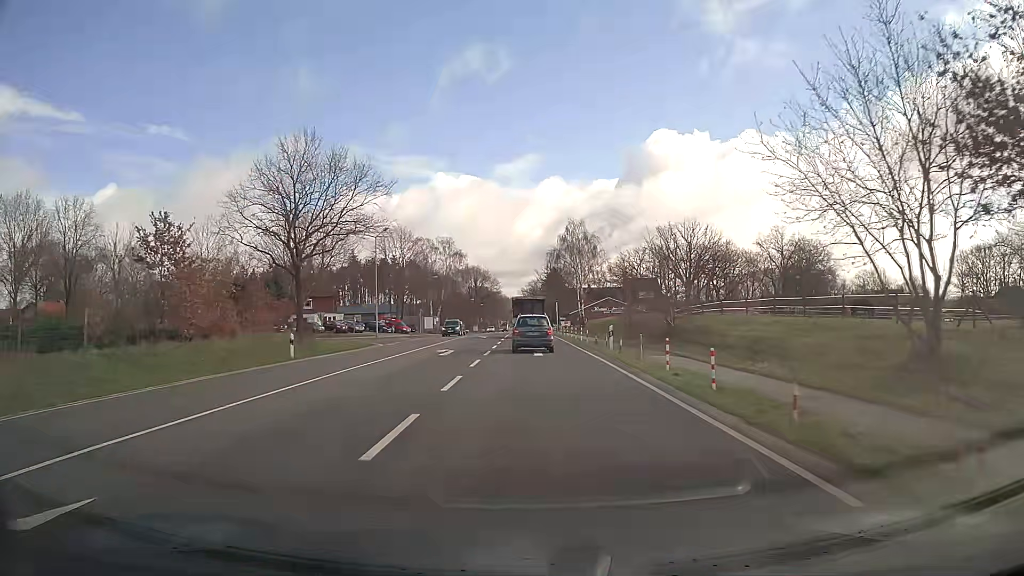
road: primary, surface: asphalt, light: Day
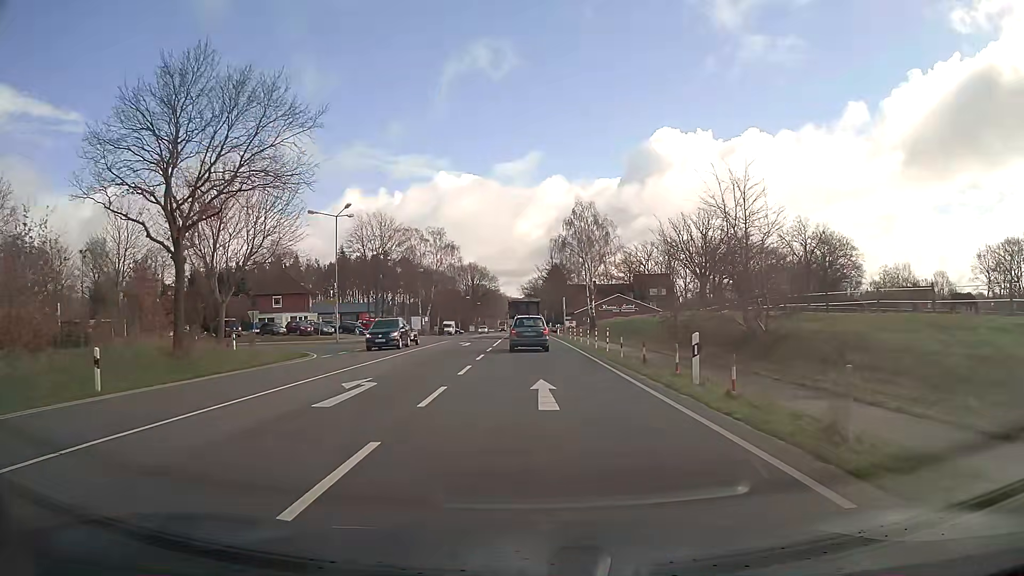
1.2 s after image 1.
(0.0, +14.3) m; 0°
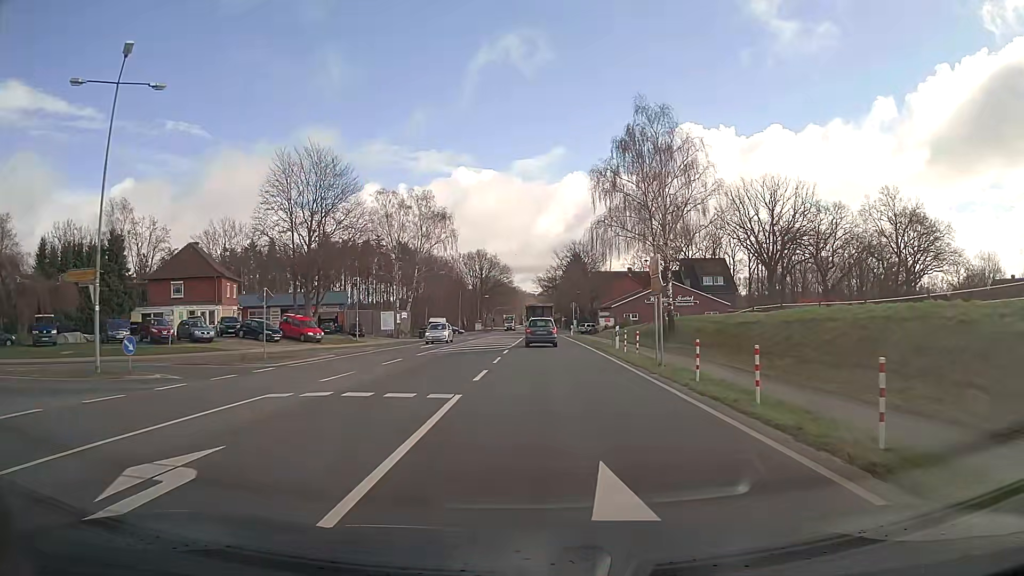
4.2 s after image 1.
(-0.7, +33.8) m; -2°
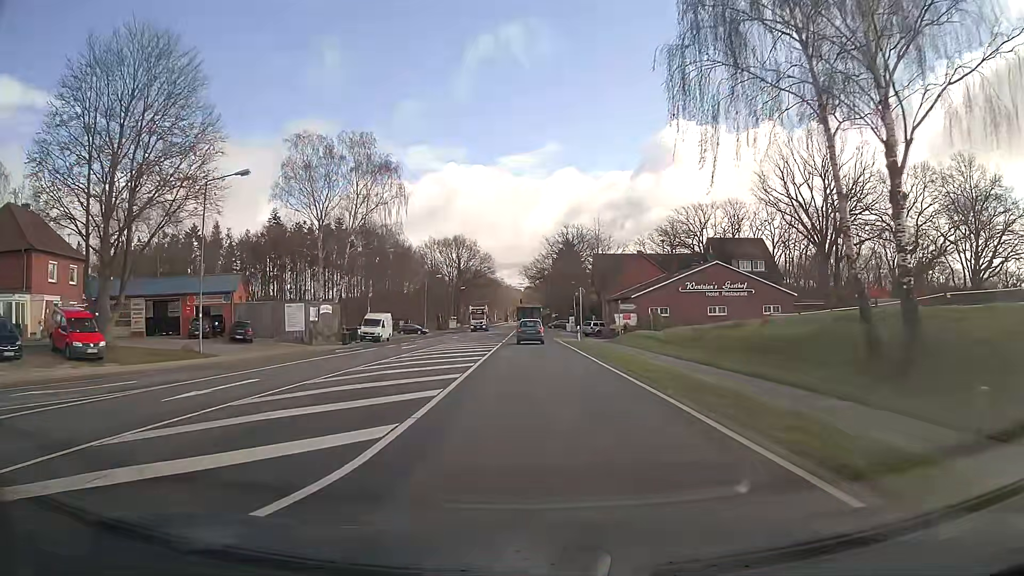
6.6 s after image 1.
(+0.4, +27.8) m; +1°
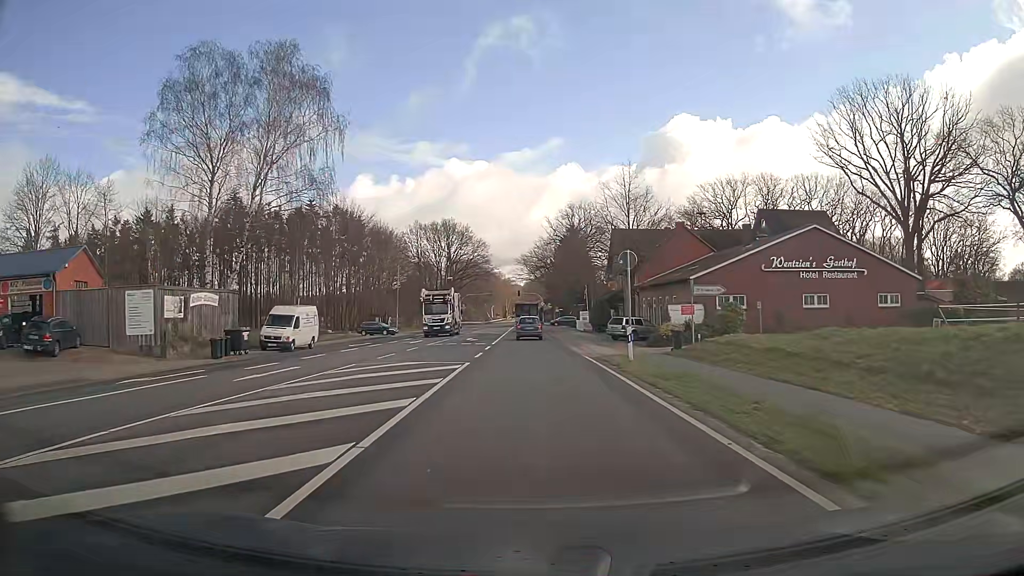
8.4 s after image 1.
(0.0, +22.3) m; 0°
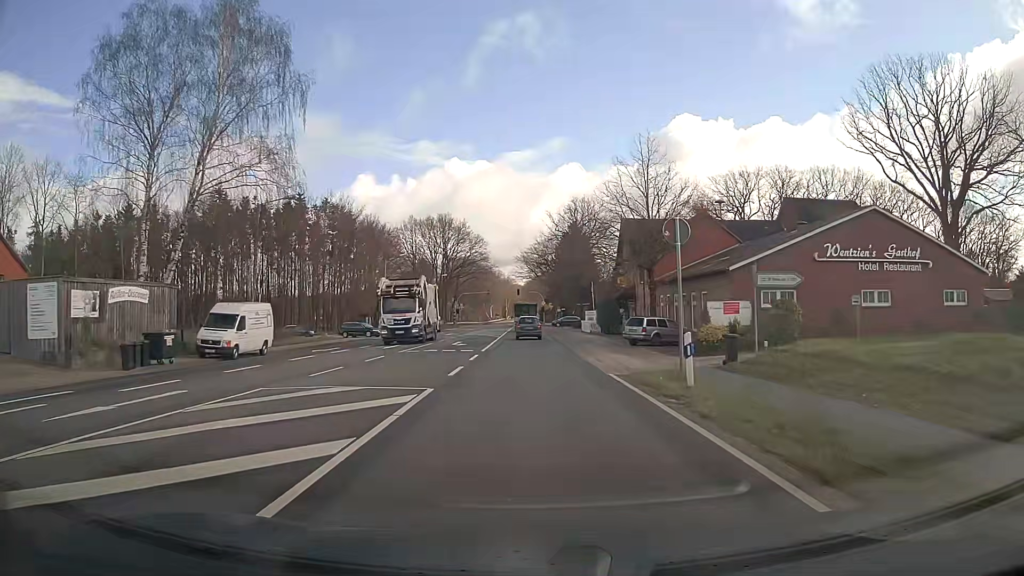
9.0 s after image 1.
(0.0, +7.6) m; 0°
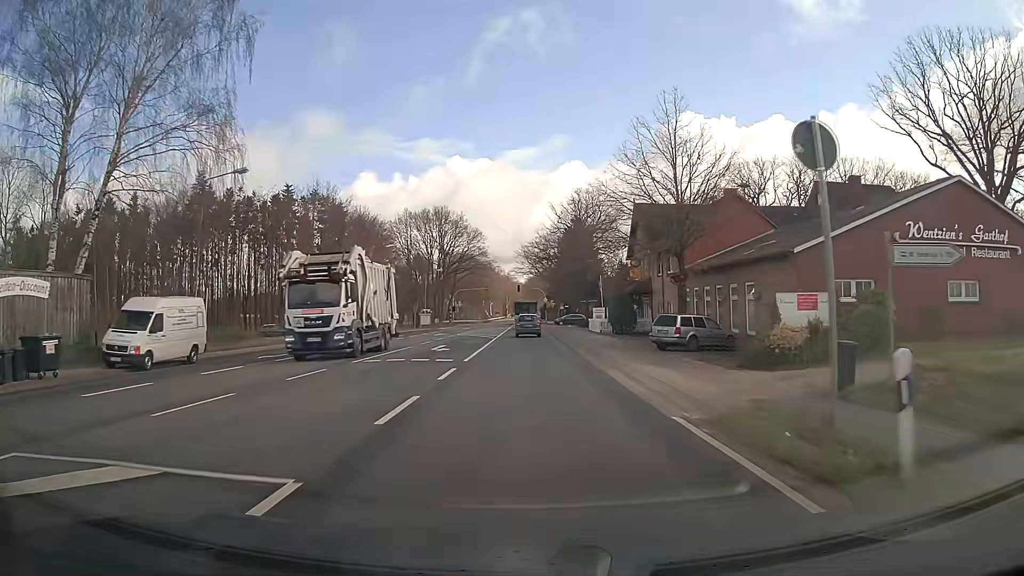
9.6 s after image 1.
(0.0, +7.6) m; 0°
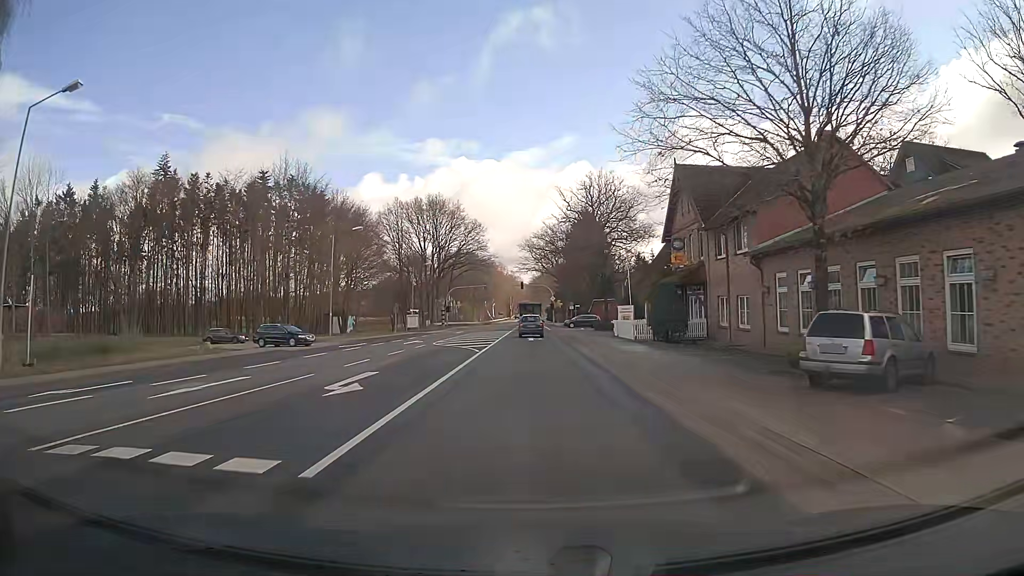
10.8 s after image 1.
(-0.1, +15.1) m; 0°
(0, +10) (0, +20) (0, +30) (0, +40) (0, +50) (0, +60) (0, +70) (0, +80) (0, +90) (0, +100) m
